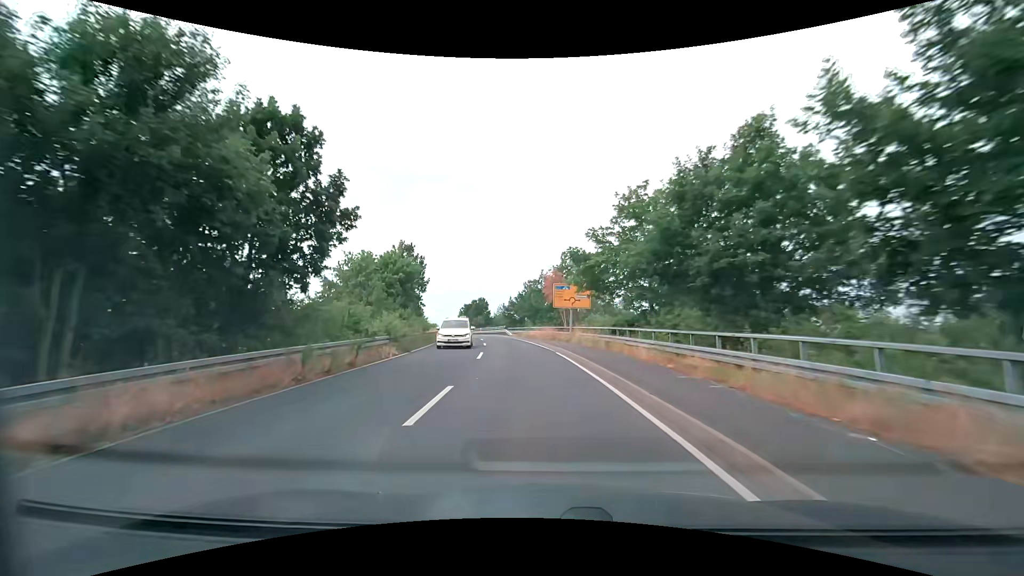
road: tertiary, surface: asphalt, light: Day
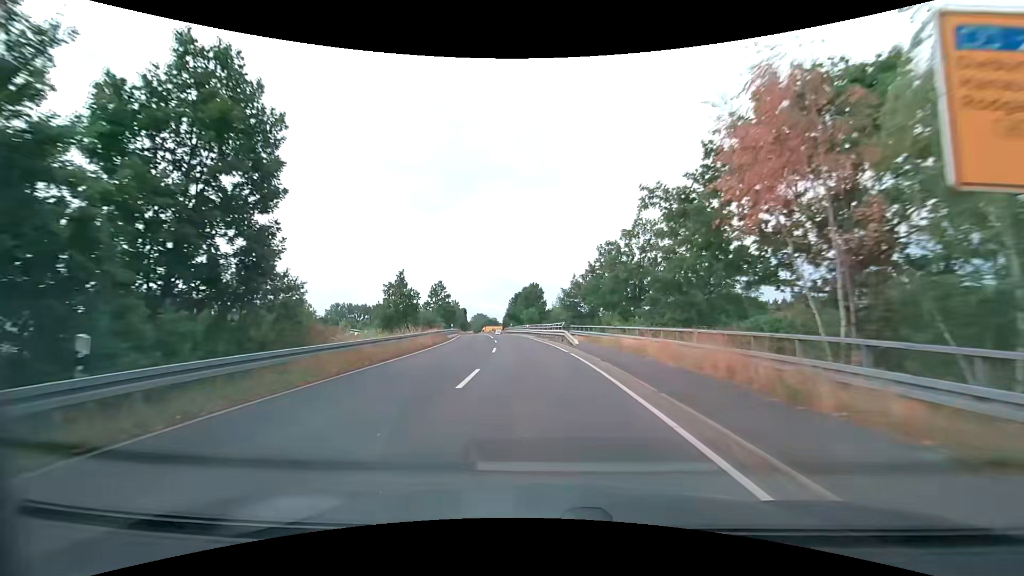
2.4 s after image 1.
(-1.9, +32.9) m; -7°
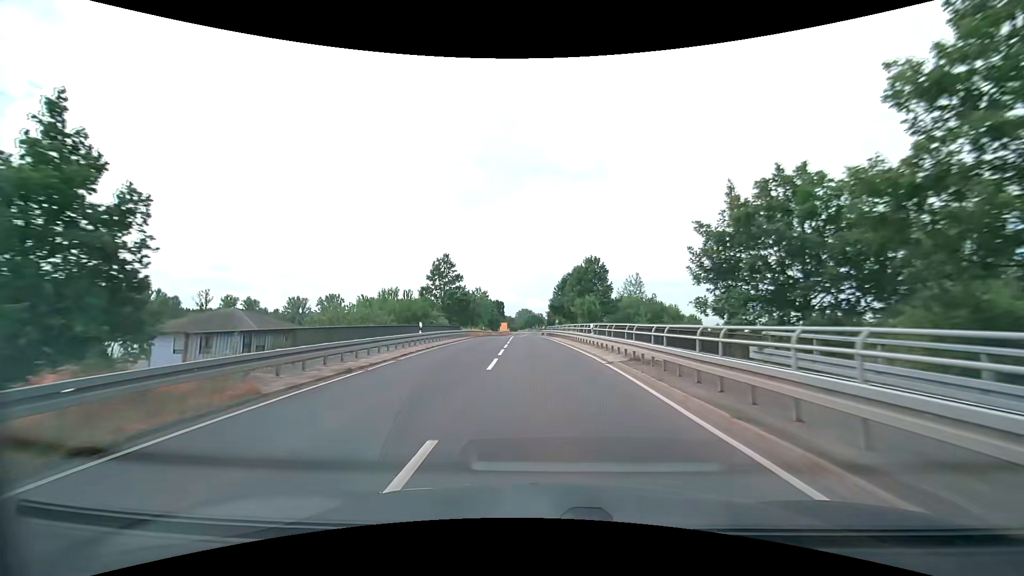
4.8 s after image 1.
(-1.8, +32.8) m; -5°
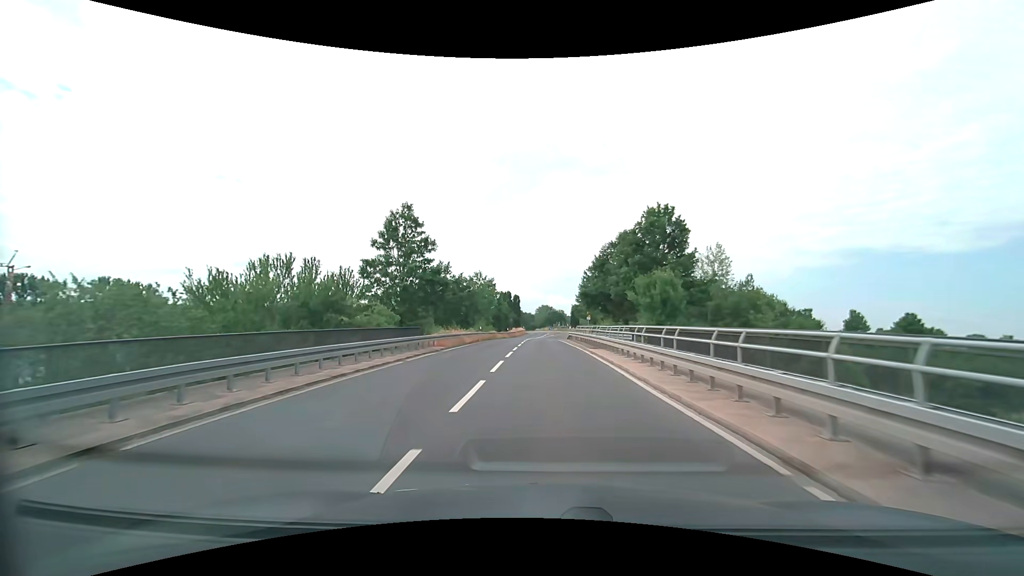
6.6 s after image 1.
(-0.6, +24.7) m; -3°
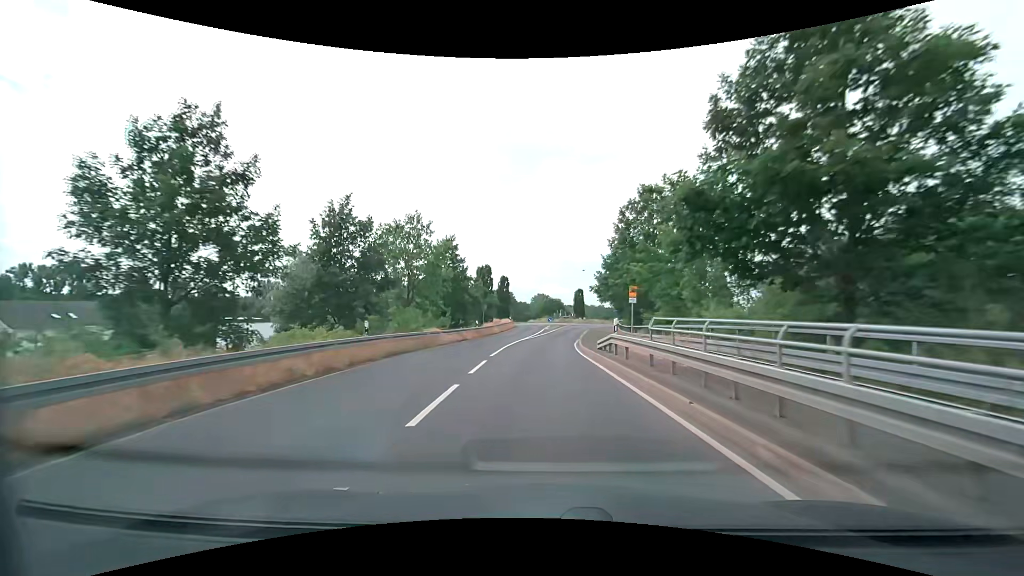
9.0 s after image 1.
(+0.1, +31.6) m; +1°
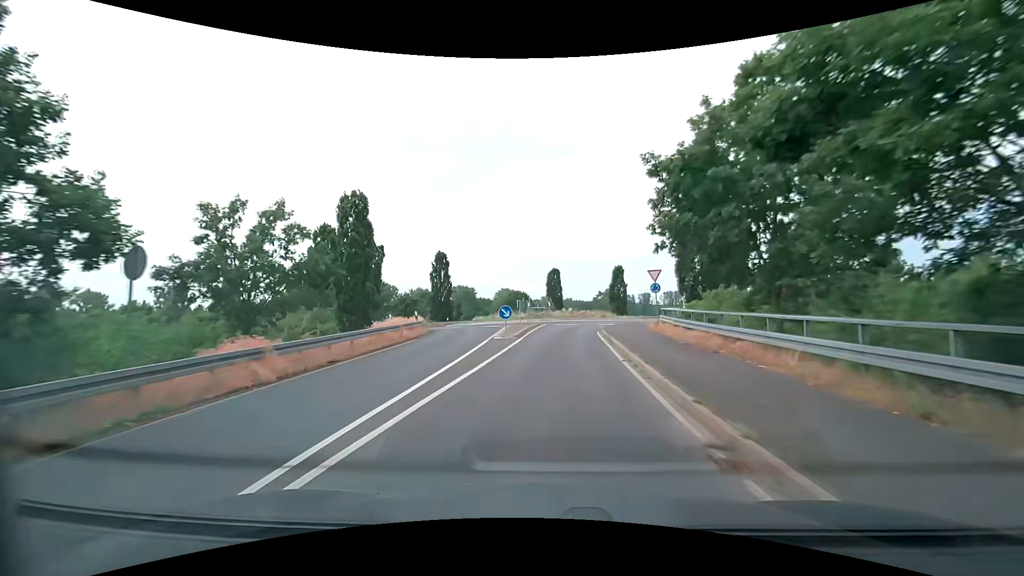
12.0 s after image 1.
(+0.7, +36.9) m; +4°
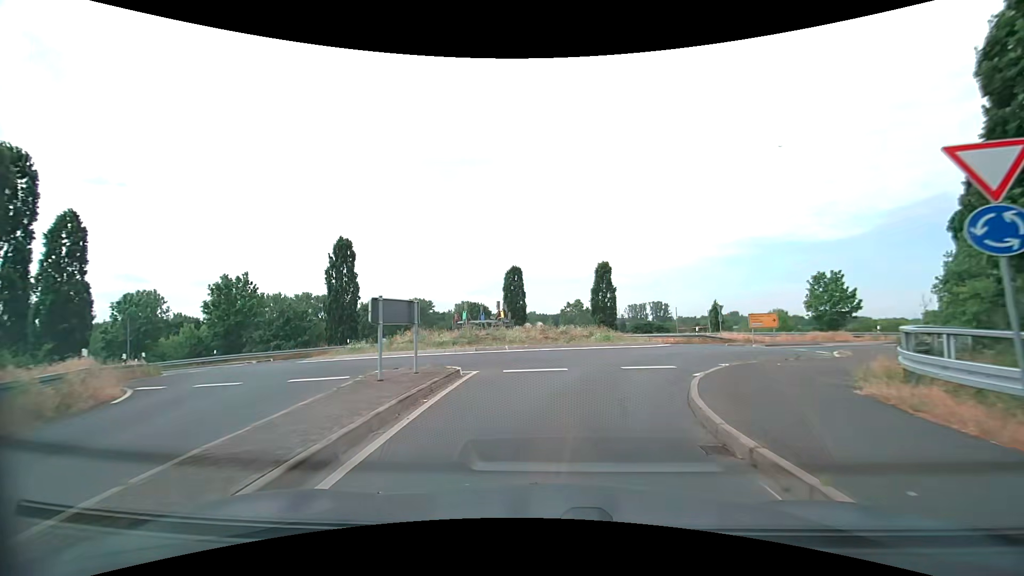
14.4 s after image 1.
(+0.7, +23.2) m; +5°
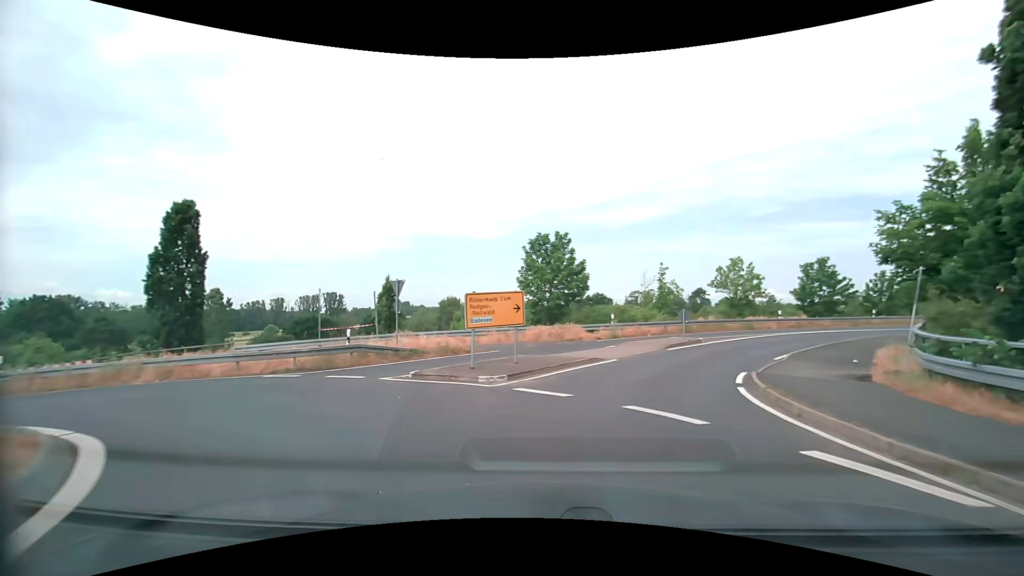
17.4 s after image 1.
(+6.4, +23.9) m; +34°
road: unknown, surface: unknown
(+1, +10) (+5, +19) (+12, +27) (+19, +33) (+27, +39) (+36, +44) (+45, +49) (+54, +54) (+62, +58) (+71, +63) m
